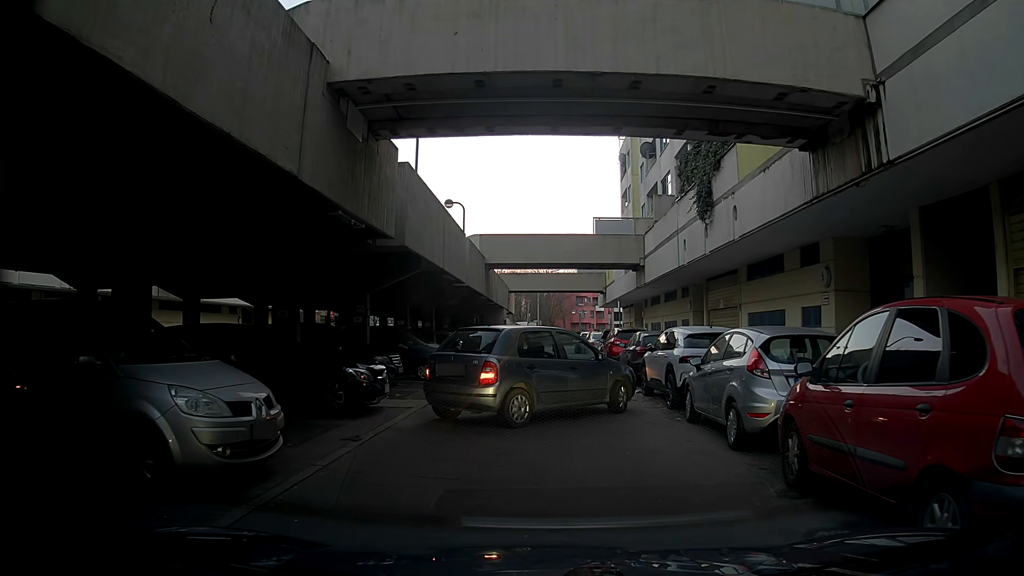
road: residential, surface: asphalt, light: Day
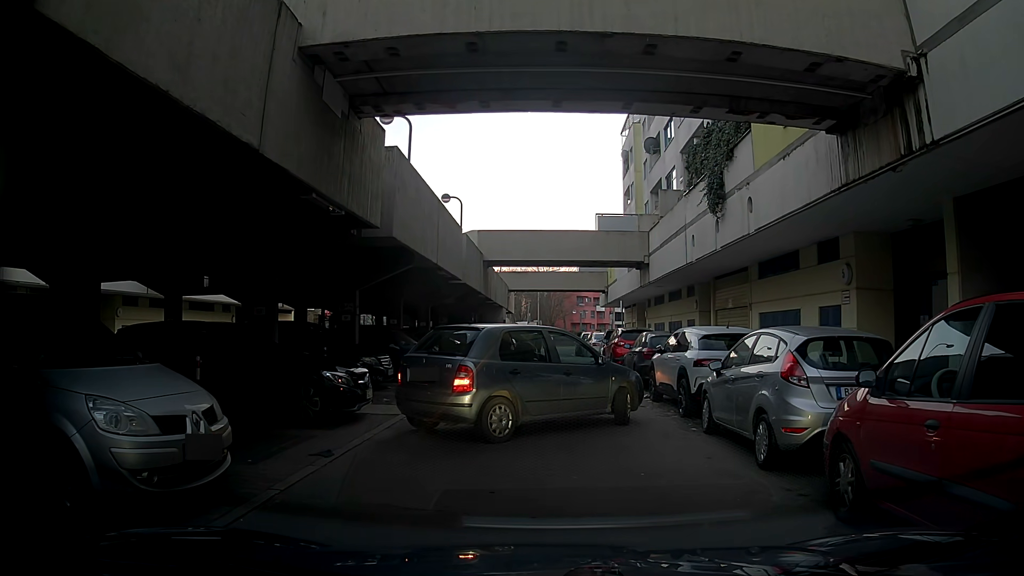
(0.0, +1.1) m; 0°
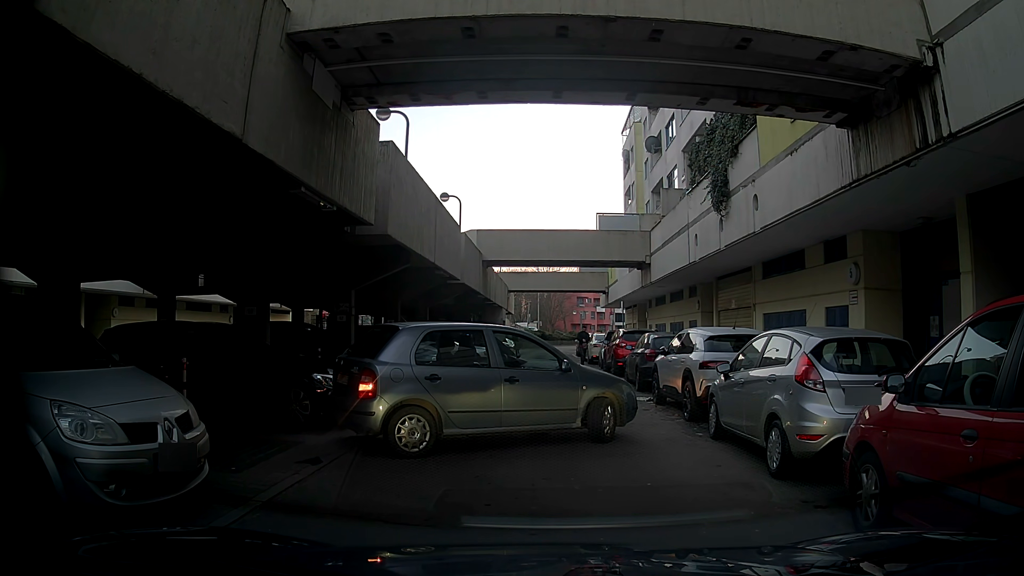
(0.0, +0.5) m; 0°
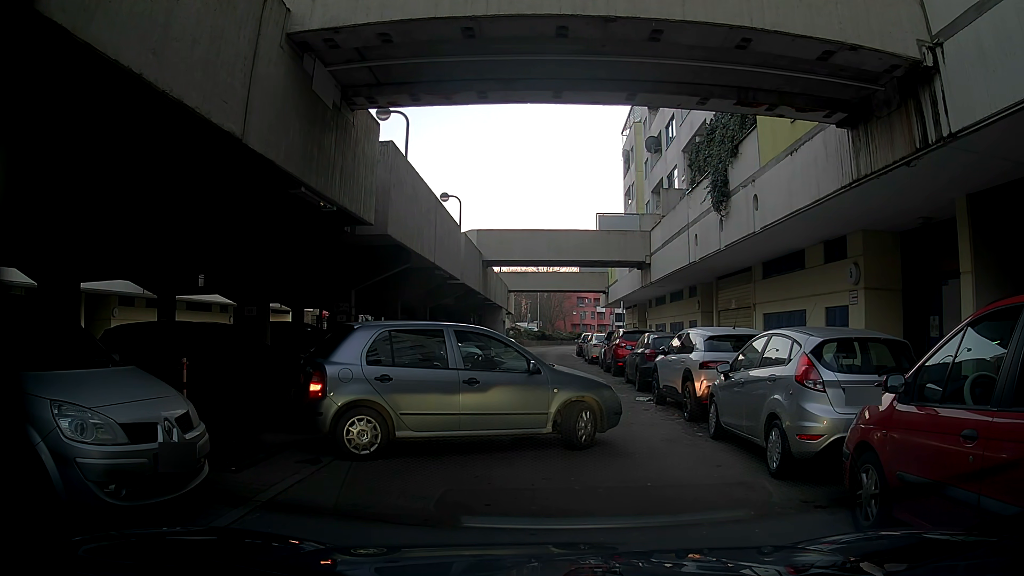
(0.0, 0.0) m; 0°
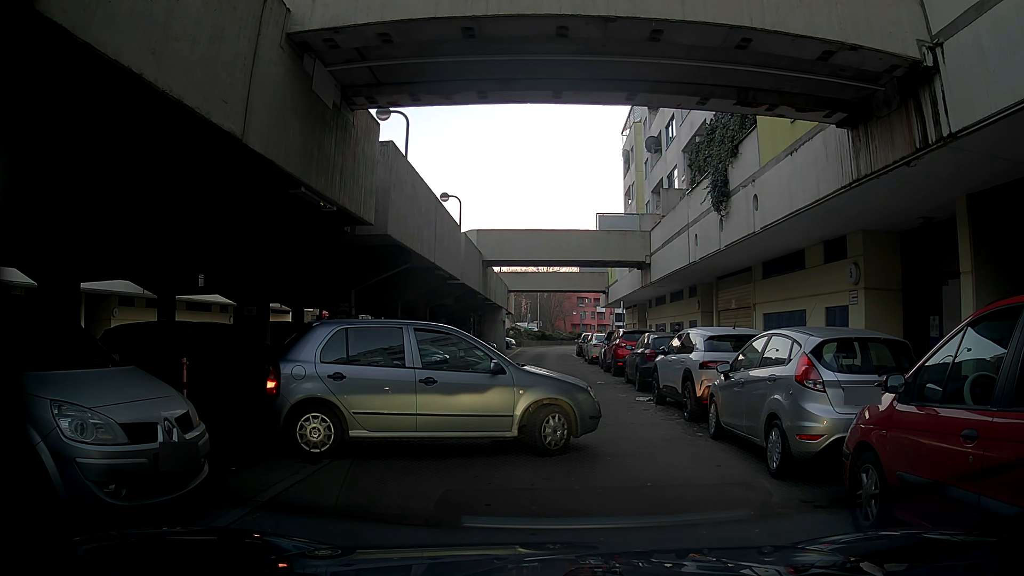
(0.0, 0.0) m; 0°
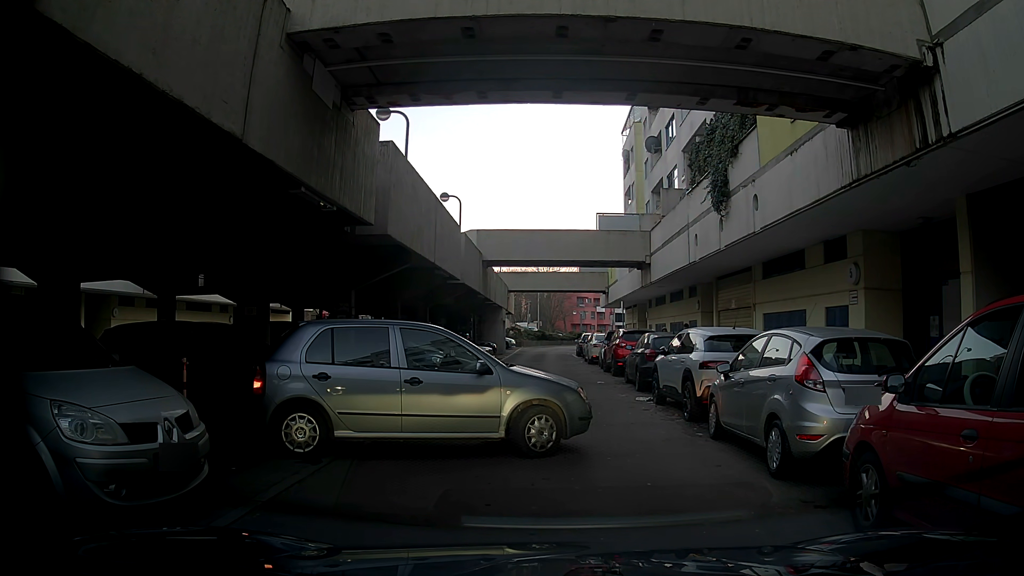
(0.0, 0.0) m; 0°
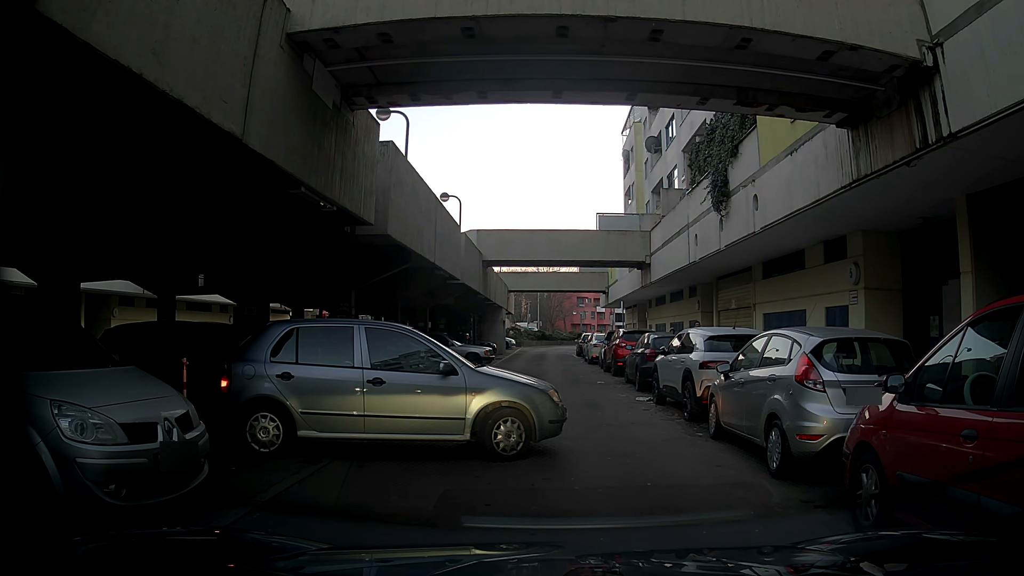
(0.0, 0.0) m; 0°
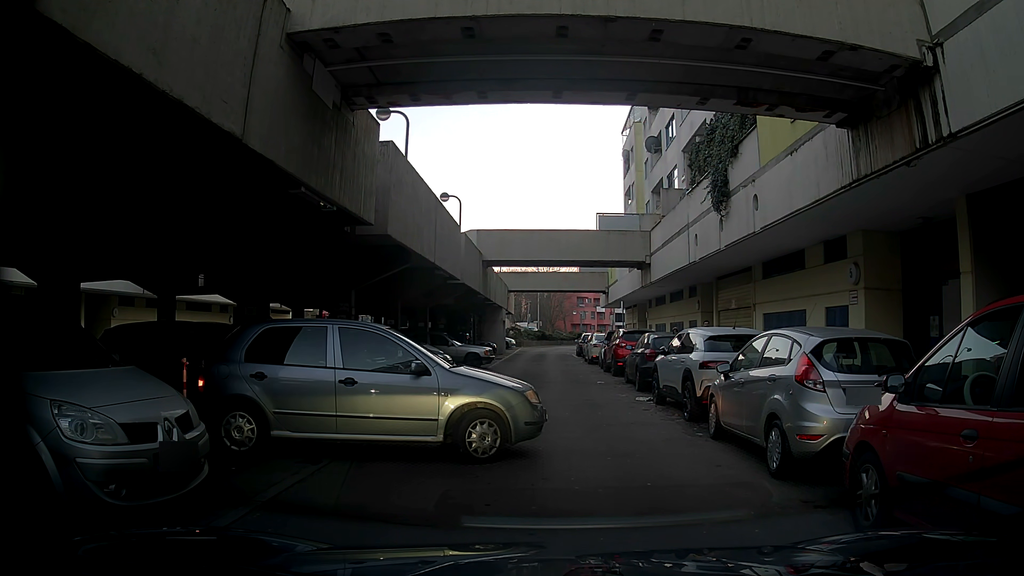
(0.0, 0.0) m; 0°
